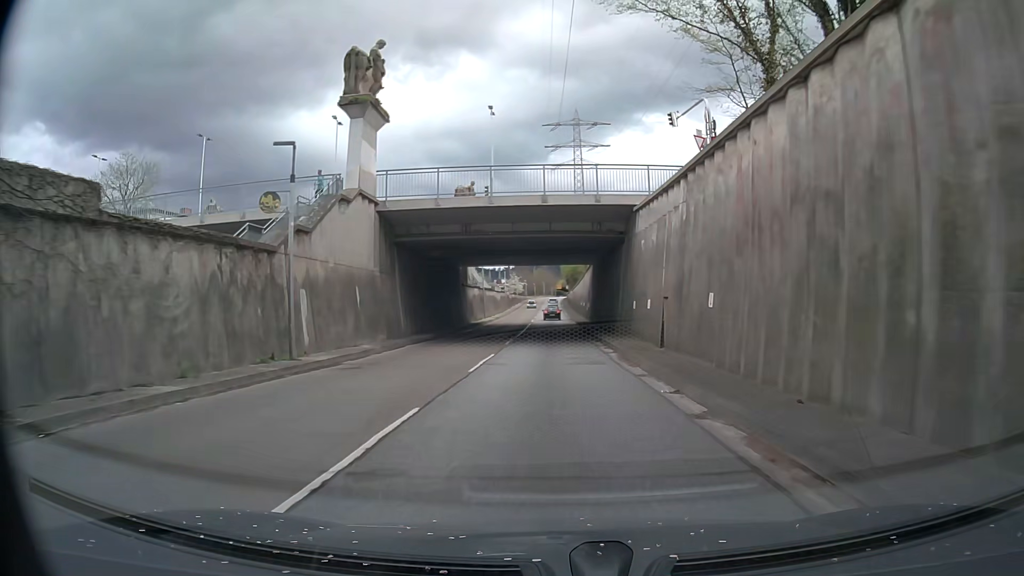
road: trunk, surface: asphalt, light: Day
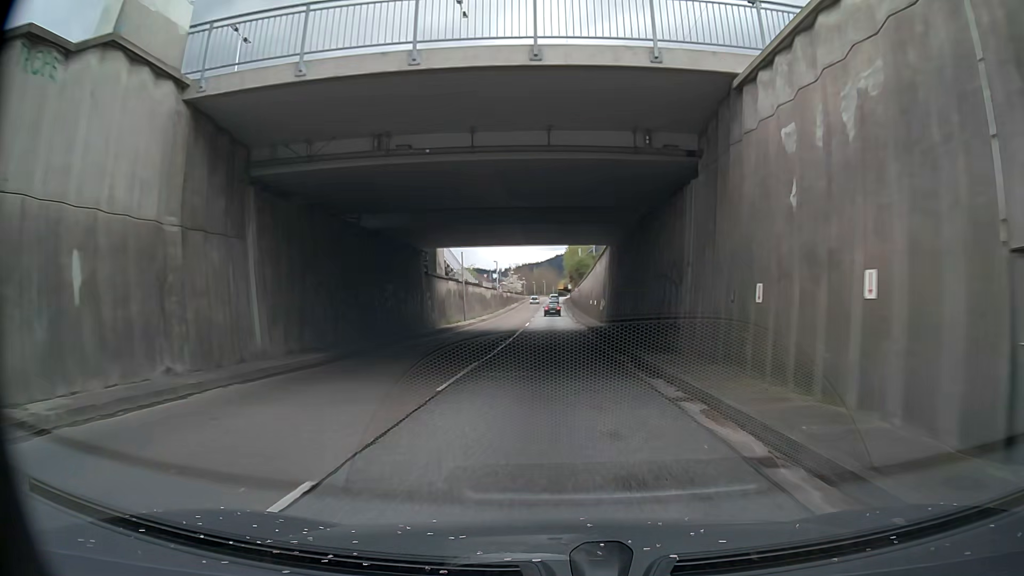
(-0.1, +16.5) m; 0°
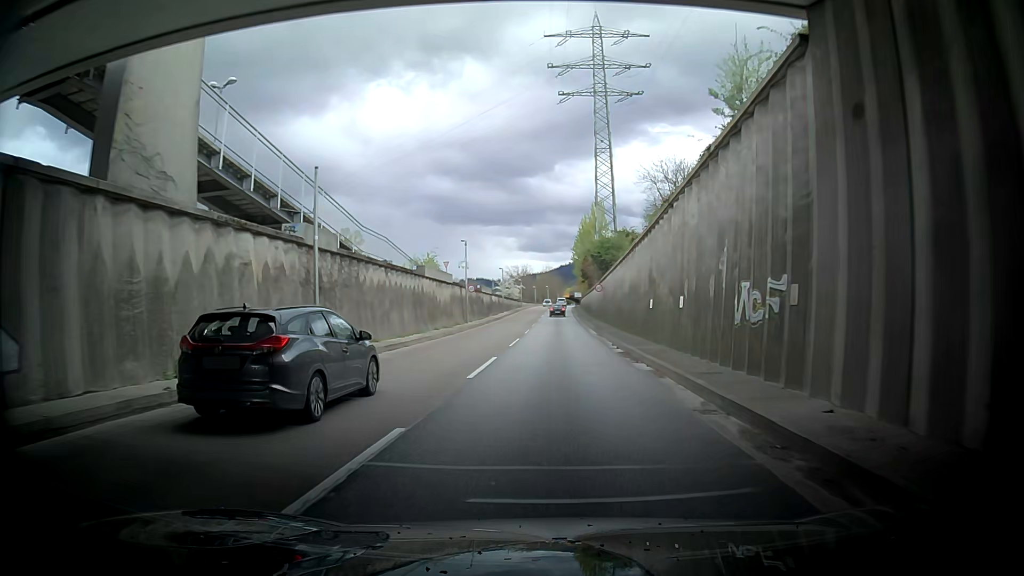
(-0.5, +33.8) m; -3°
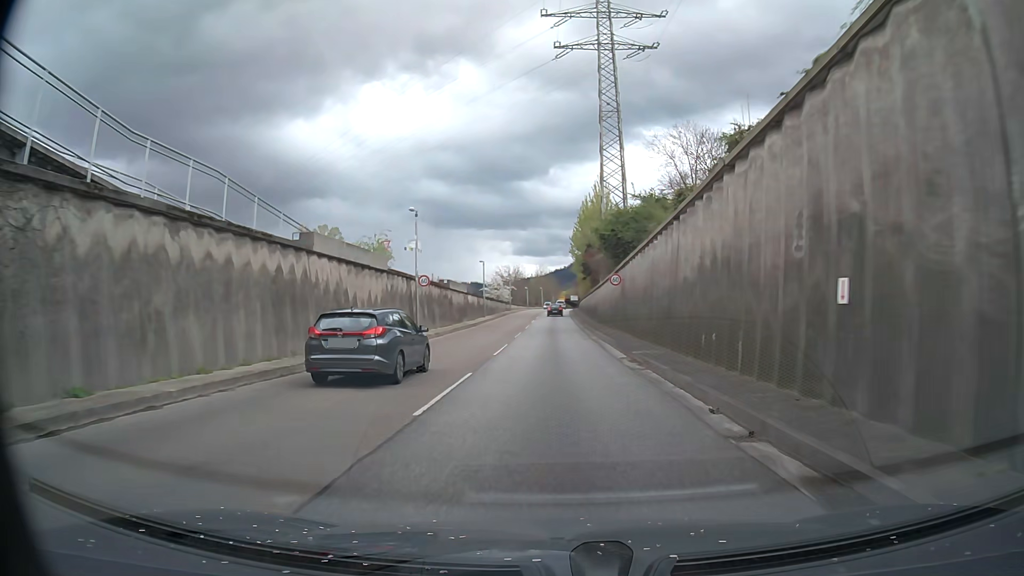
(+0.3, +16.9) m; +3°
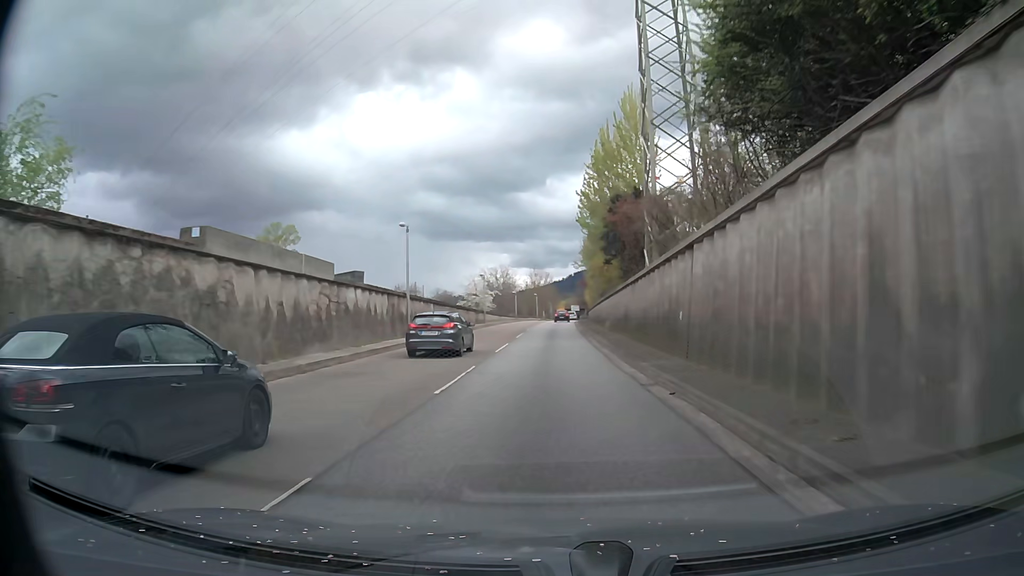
(+0.1, +33.5) m; 0°
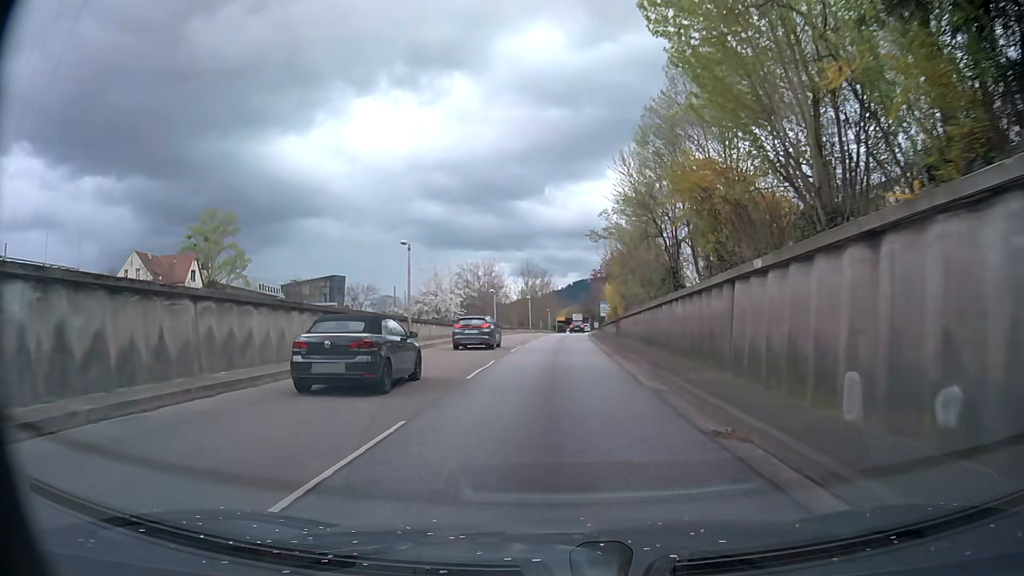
(-0.1, +33.6) m; +1°
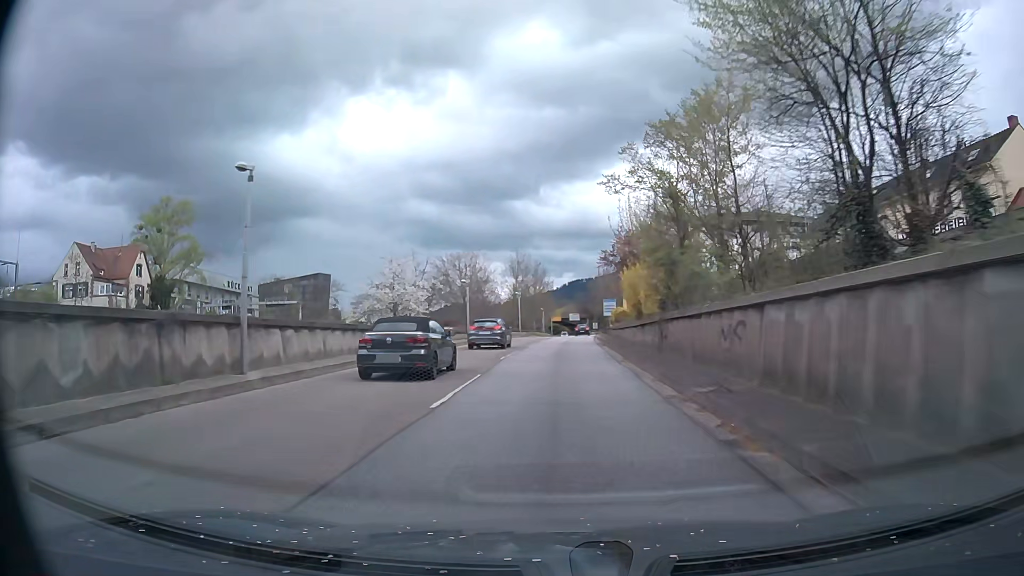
(-0.1, +16.6) m; 0°
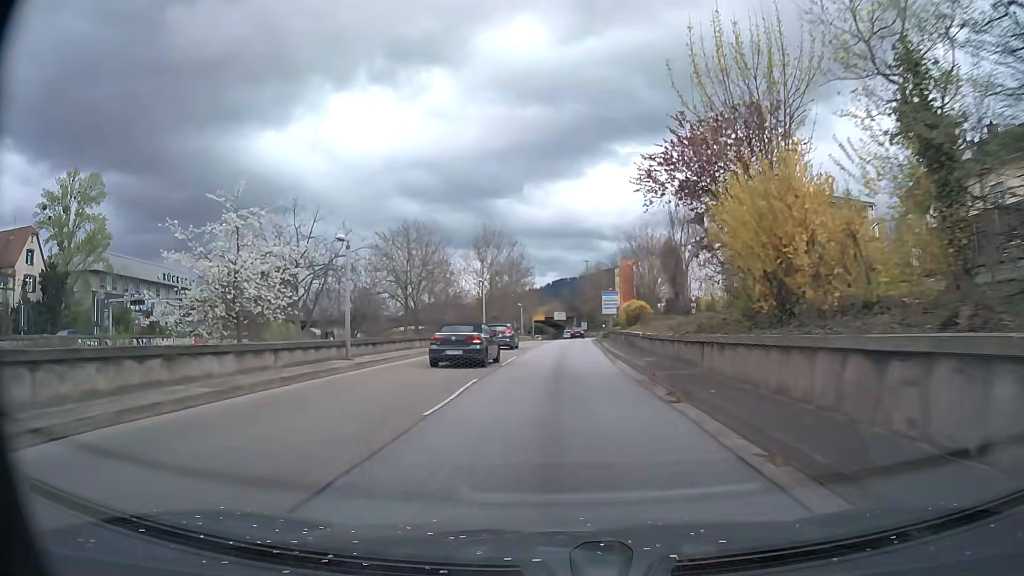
(+0.2, +24.5) m; +1°
(0, +10) (0, +20) (0, +30) (+1, +40) (+1, +50) (+2, +60) (+2, +70) (+3, +80) (+3, +90) (+3, +100) m
